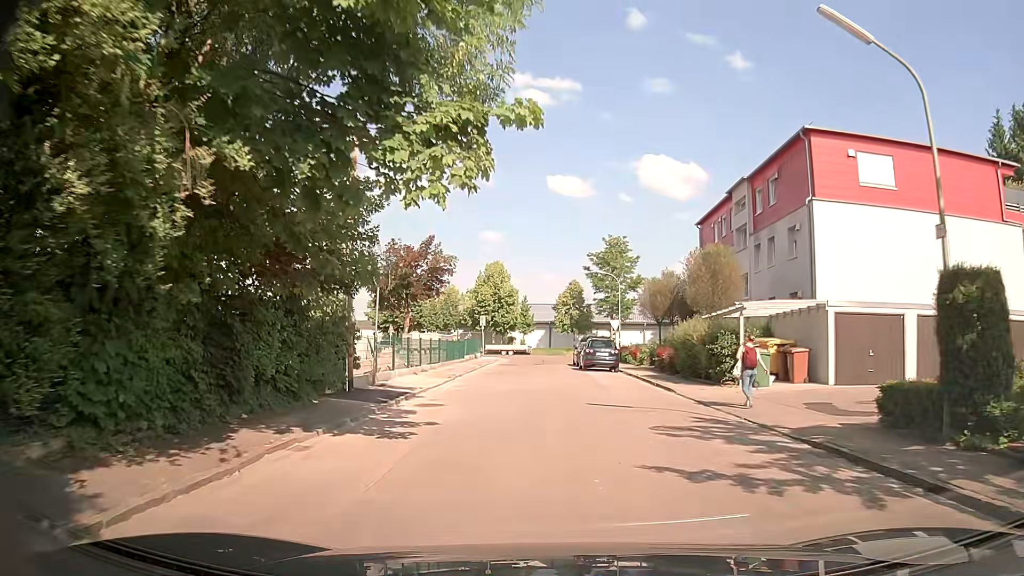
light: Day
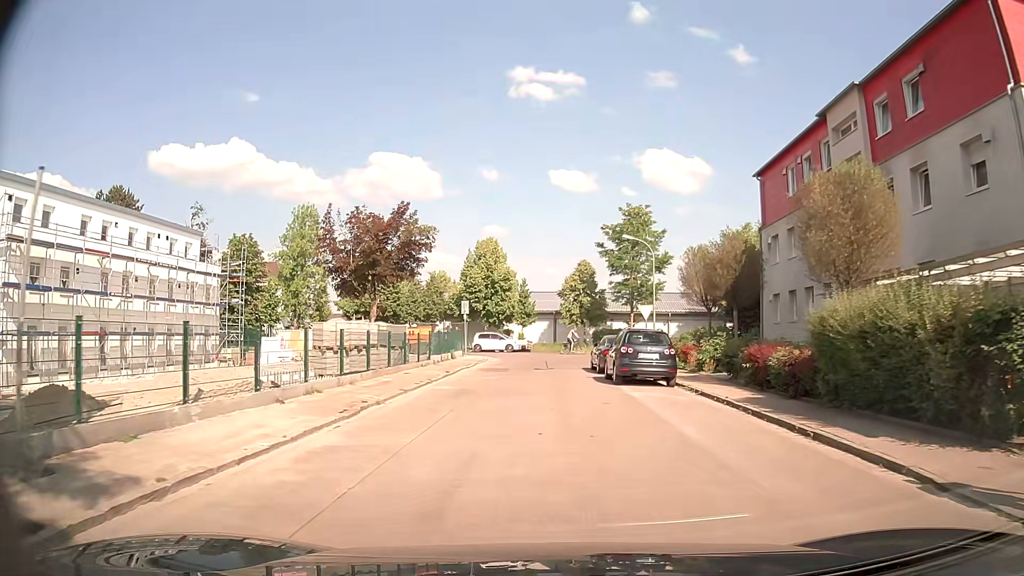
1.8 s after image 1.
(-0.2, +13.5) m; -1°
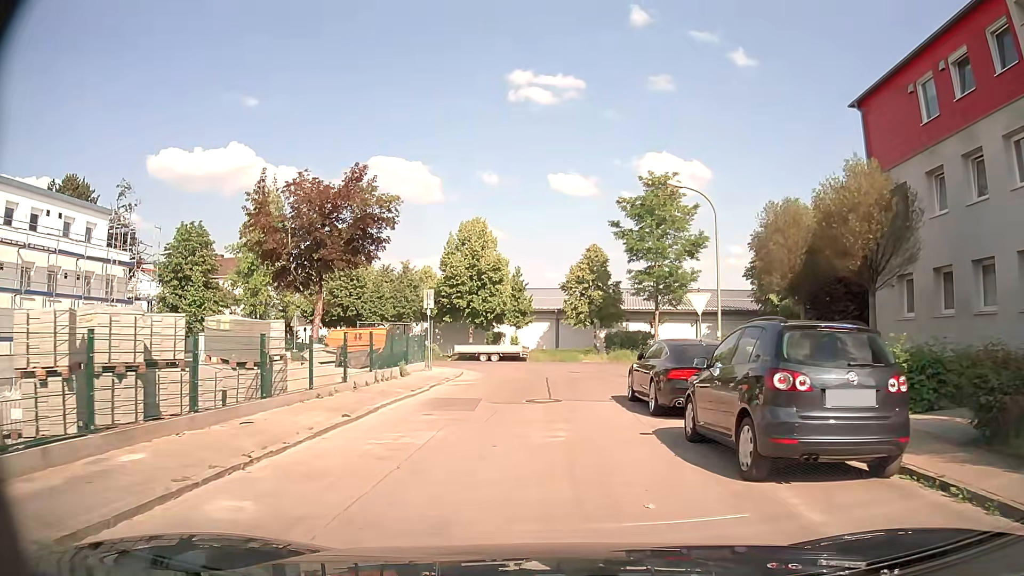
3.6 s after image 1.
(0.0, +12.3) m; 0°
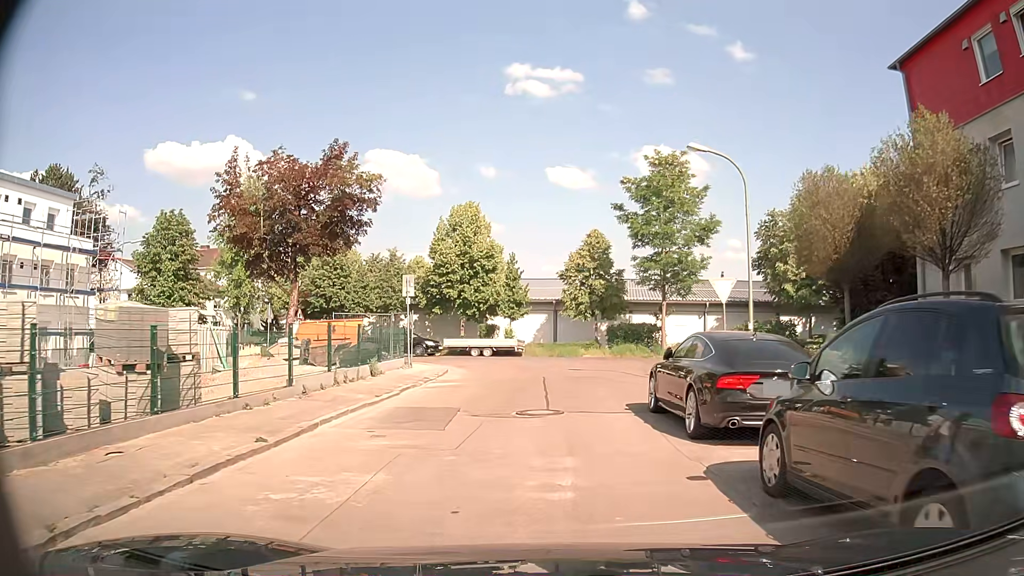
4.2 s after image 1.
(0.0, +3.5) m; -1°
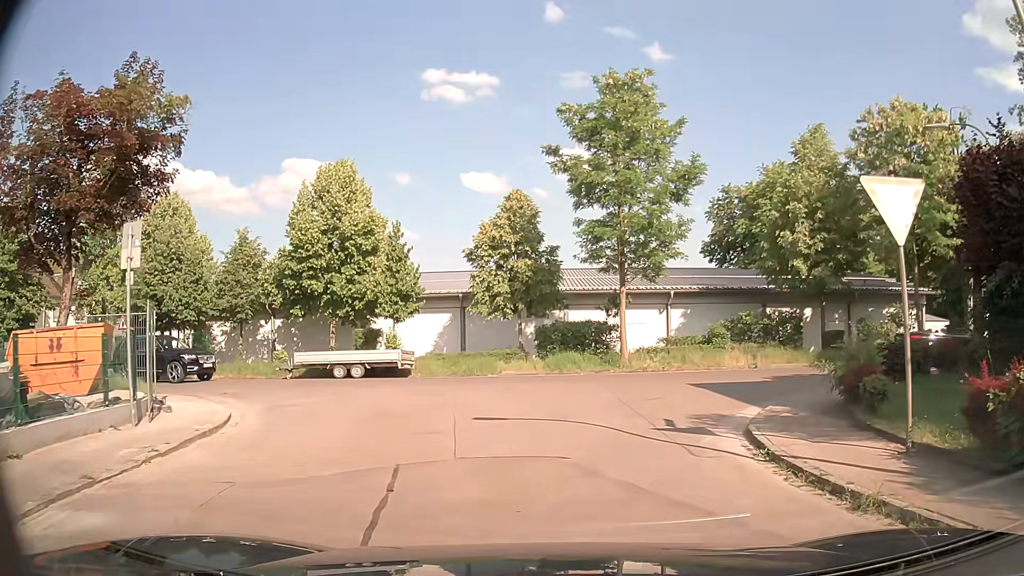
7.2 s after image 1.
(+0.7, +13.1) m; +9°
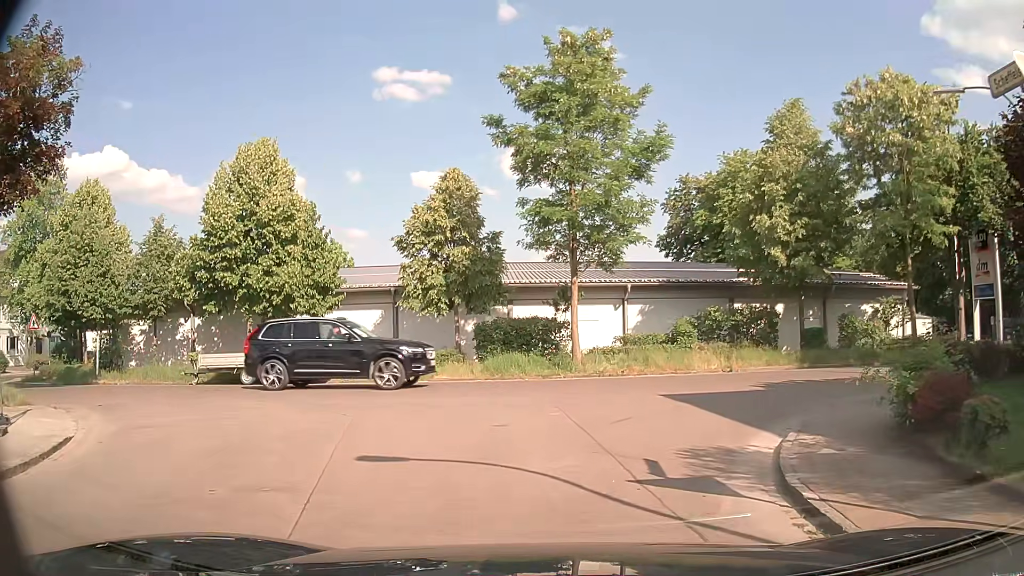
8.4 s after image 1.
(+0.1, +3.7) m; +6°
